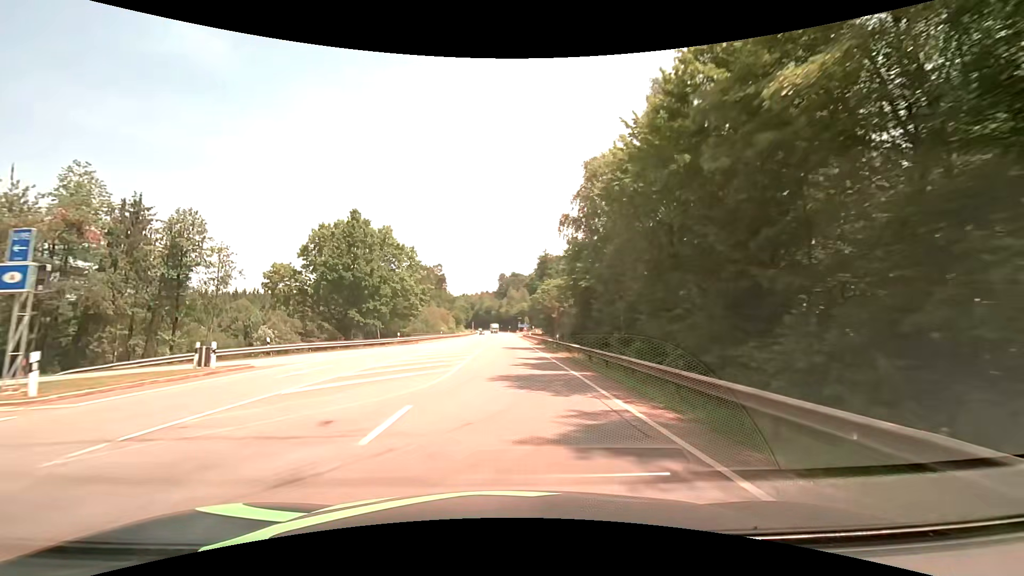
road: secondary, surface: asphalt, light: Day
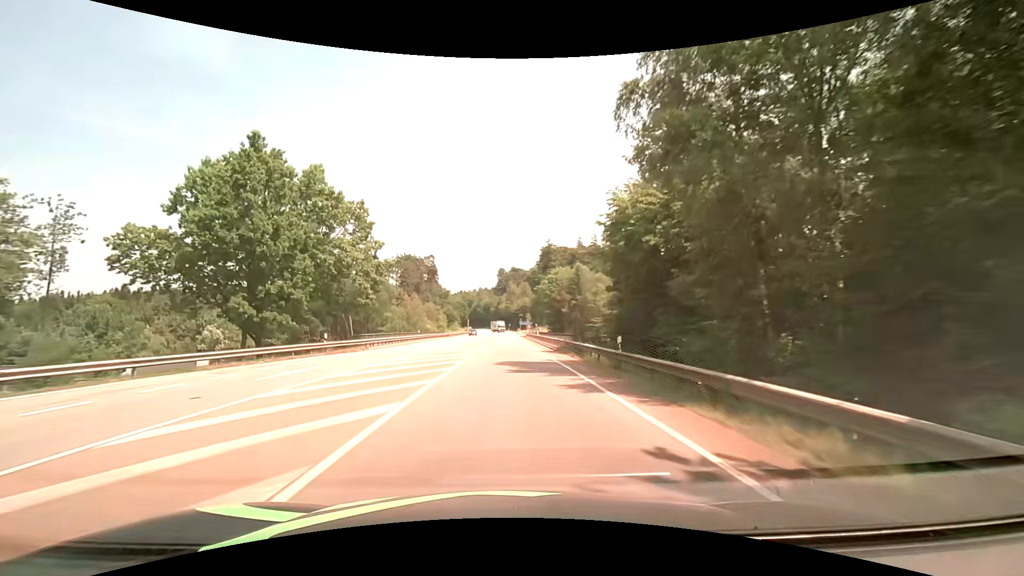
(0.0, +21.5) m; 0°
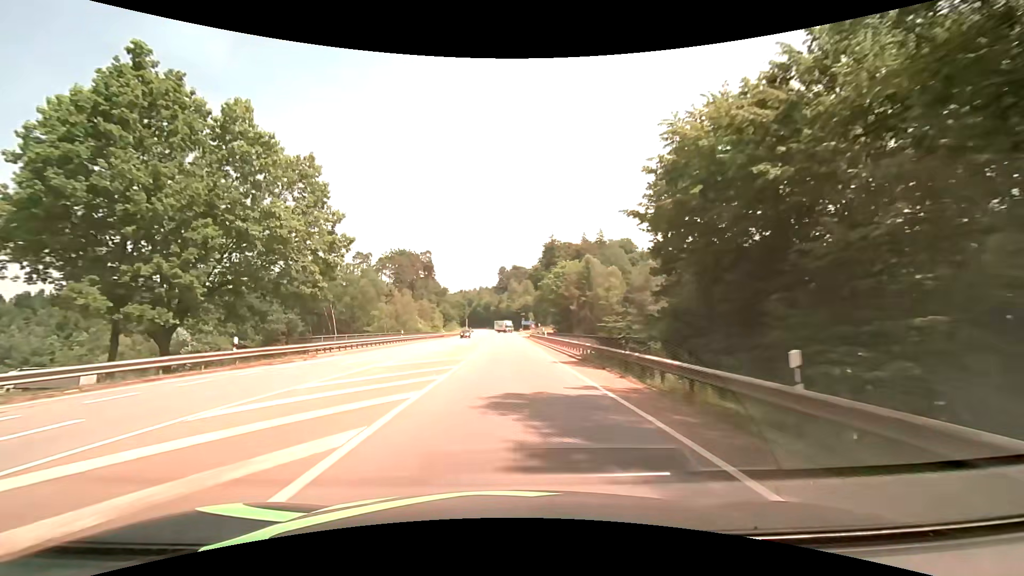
(0.0, +10.7) m; 0°
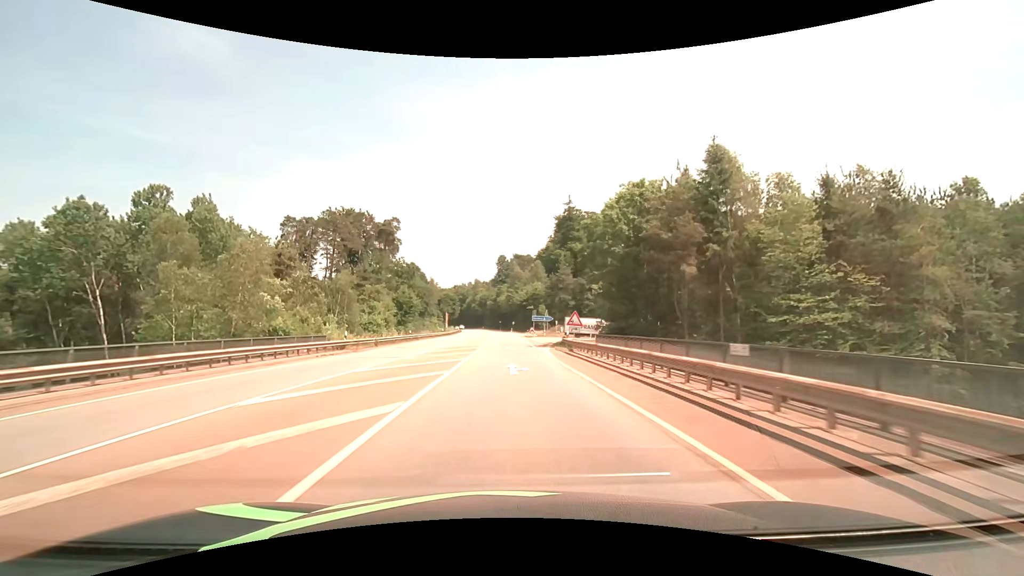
(-0.2, +53.7) m; 0°
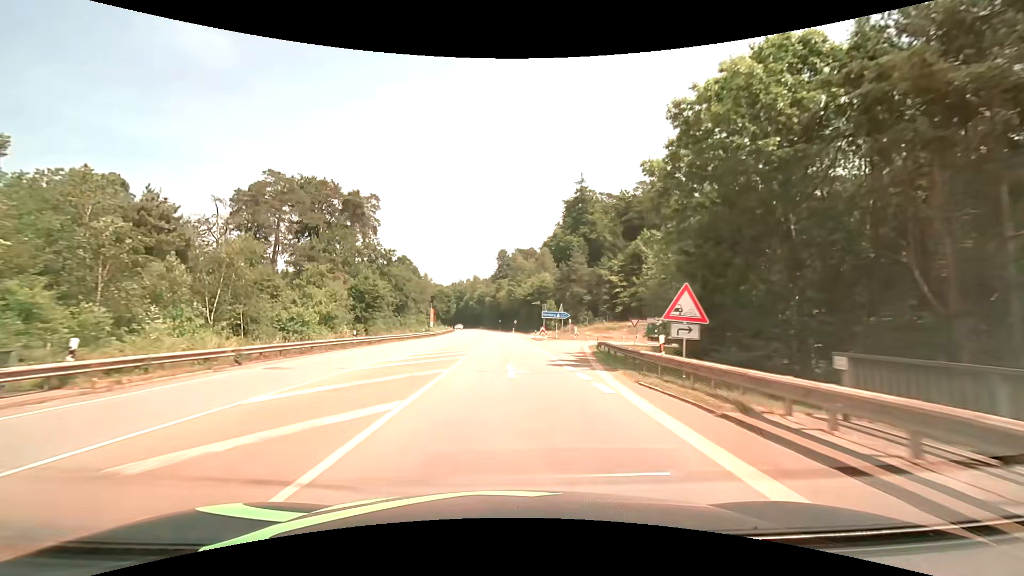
(0.0, +21.5) m; 0°
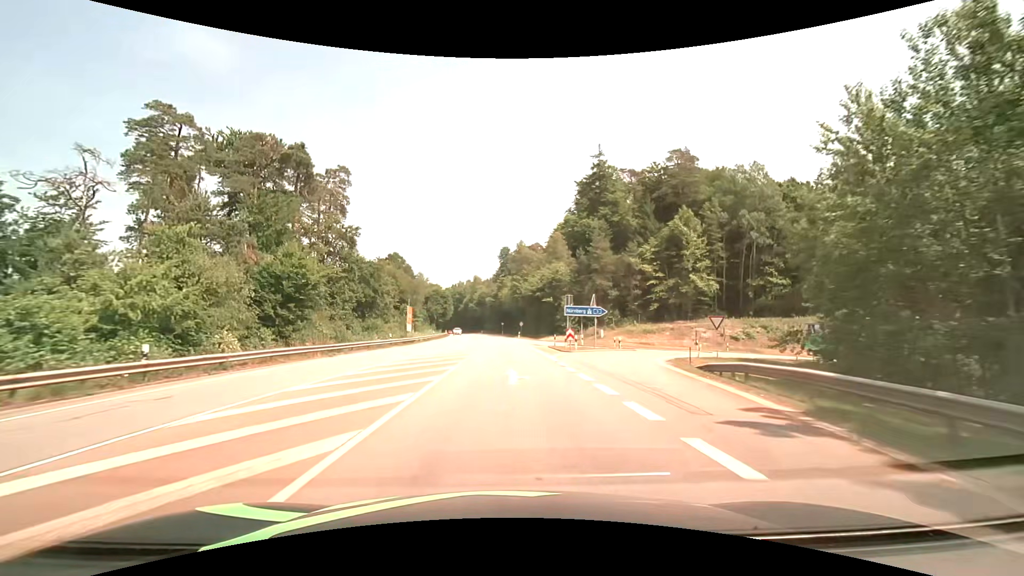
(-0.1, +21.4) m; 0°
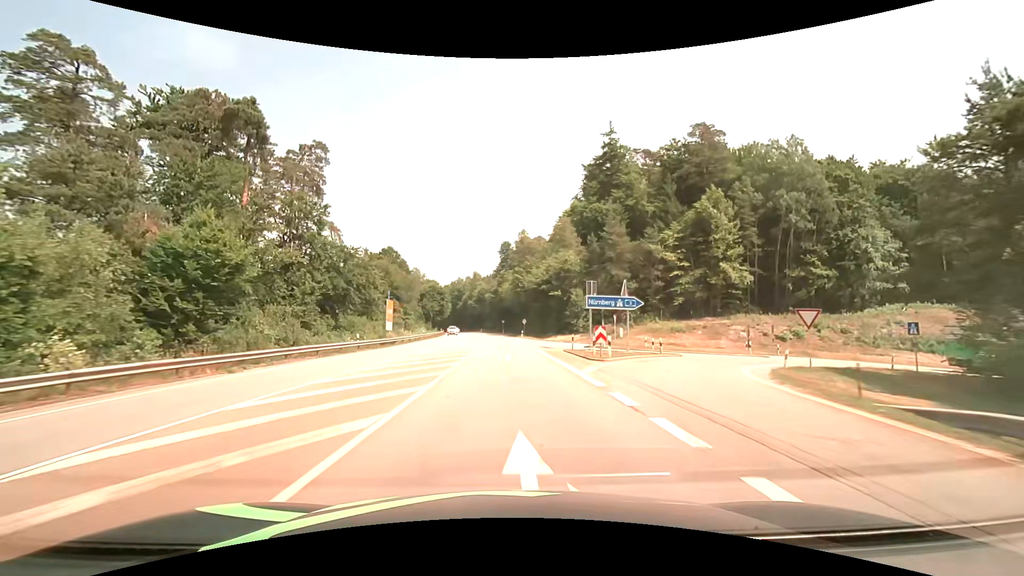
(0.0, +10.7) m; 0°
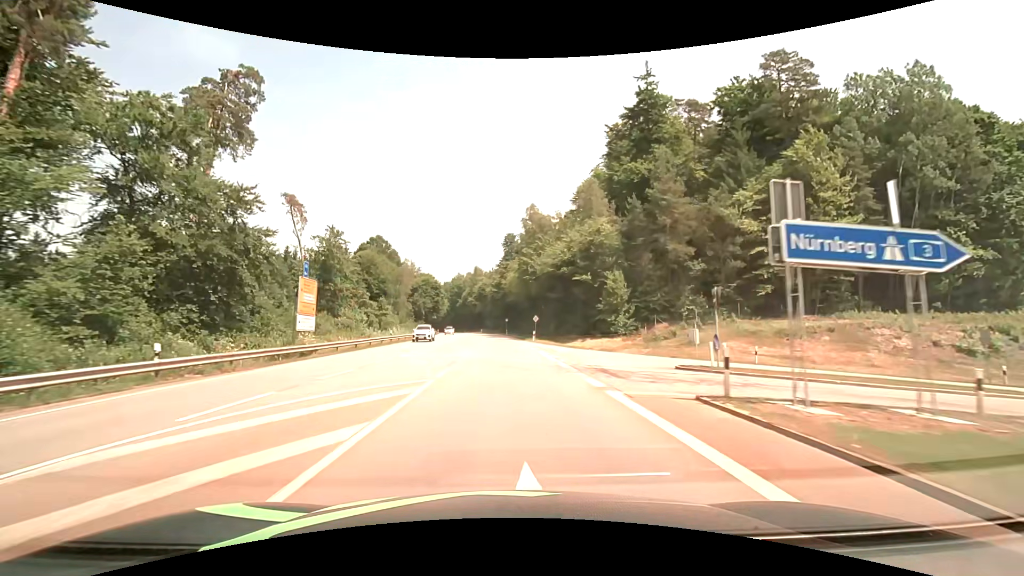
(0.0, +21.4) m; 0°
(0, +10) (0, +20) (0, +30) (0, +40) (-1, +50) (-1, +60) (-2, +70) (-2, +80) (-3, +90) (-4, +100) m
